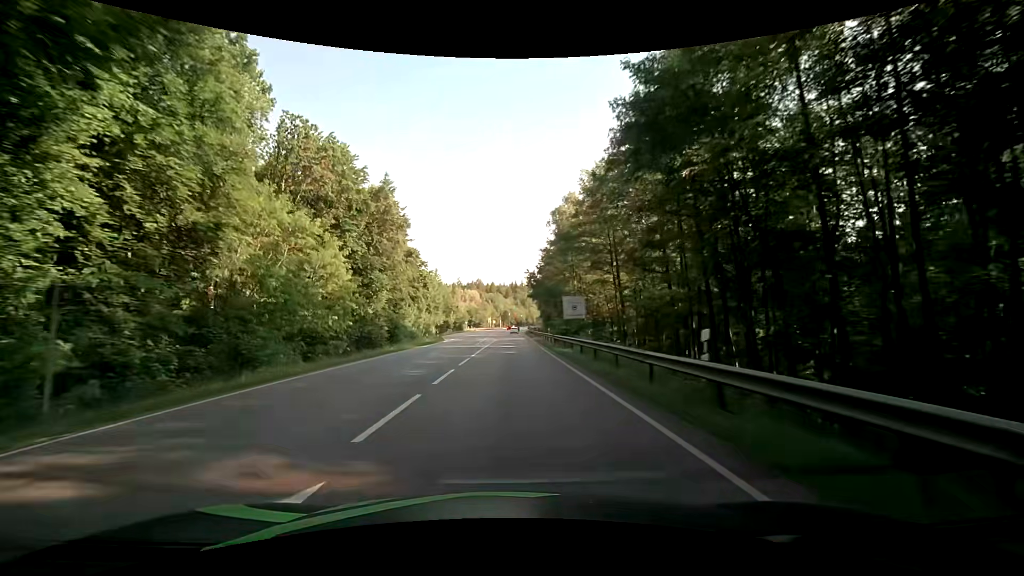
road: secondary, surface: asphalt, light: Day
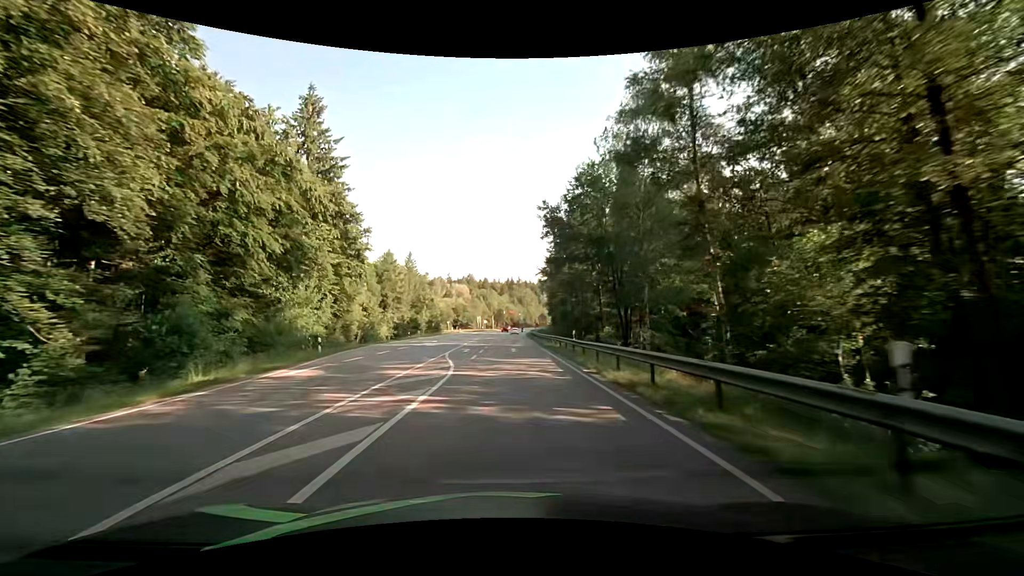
(+0.1, +43.8) m; 0°
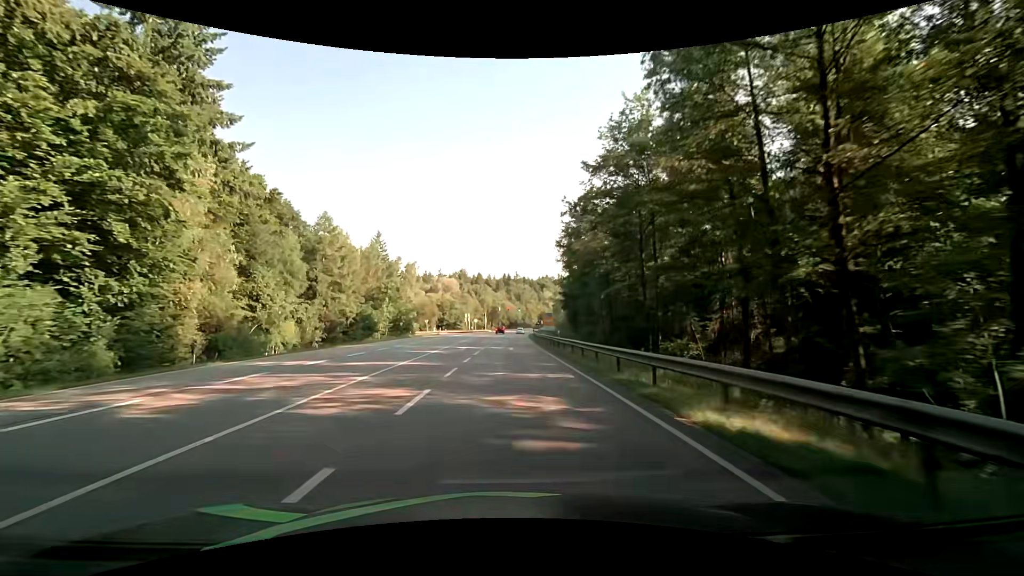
(+0.3, +32.4) m; 0°
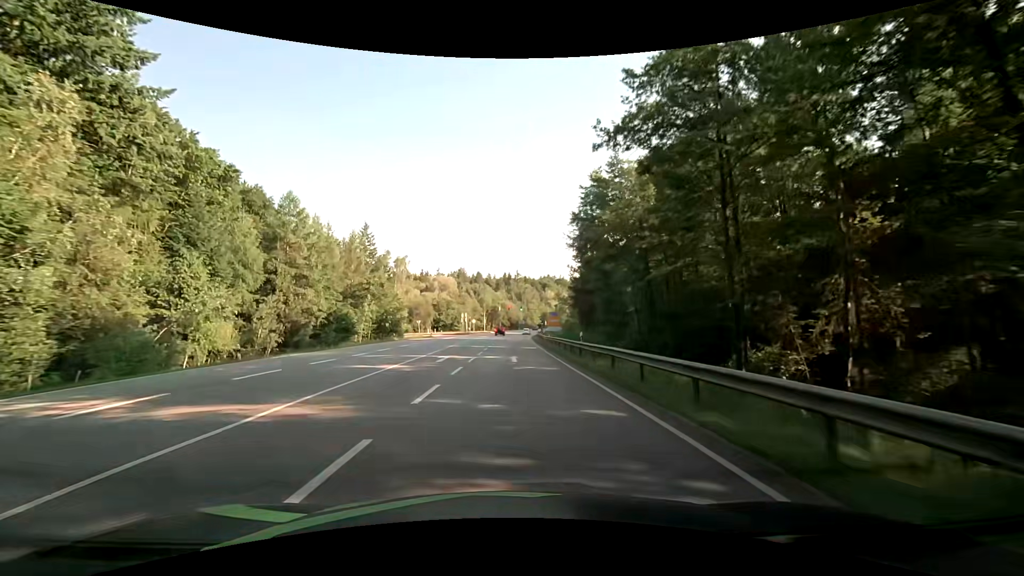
(0.0, +10.8) m; 0°
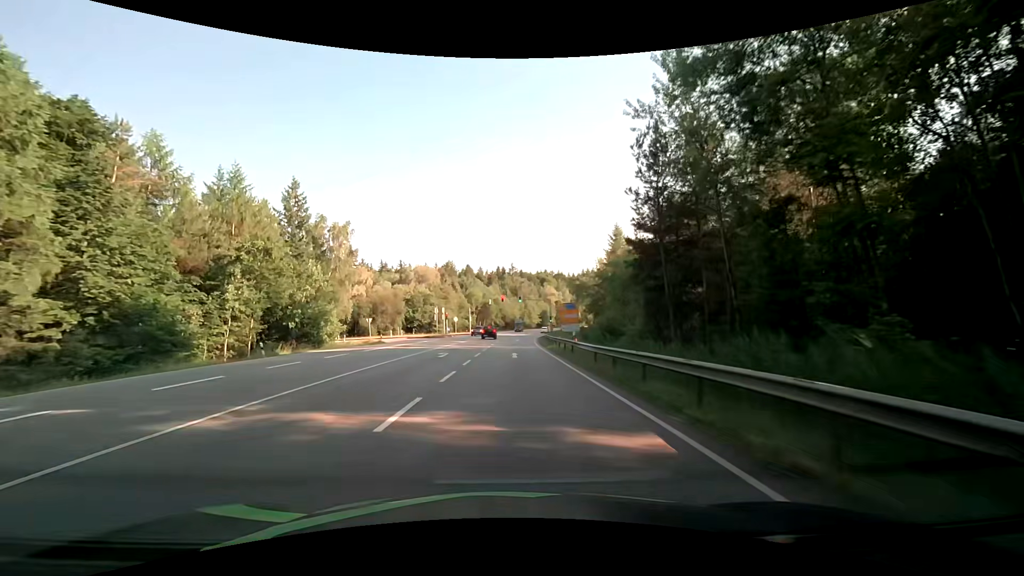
(+0.3, +32.2) m; +1°
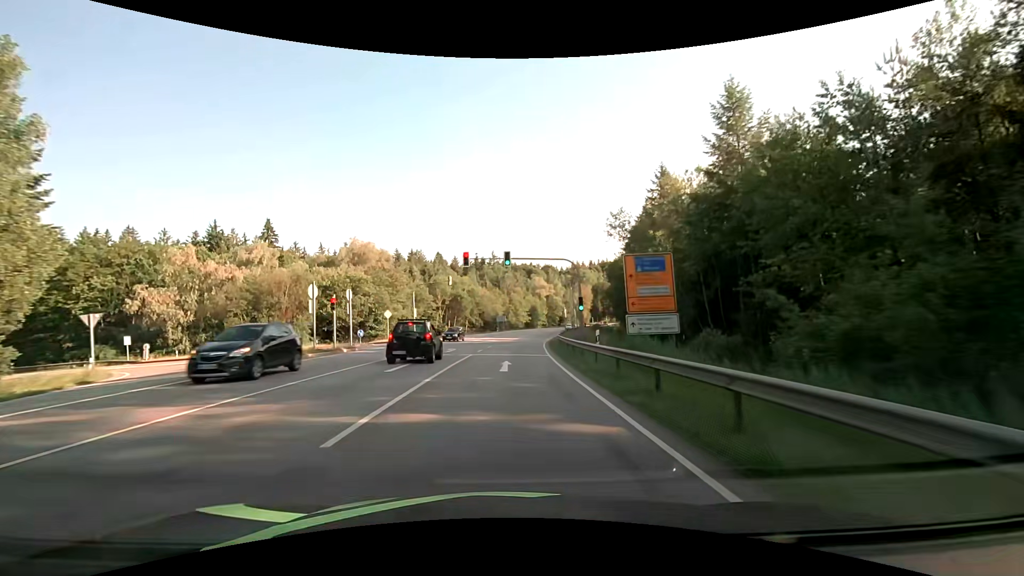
(+0.6, +42.9) m; +2°
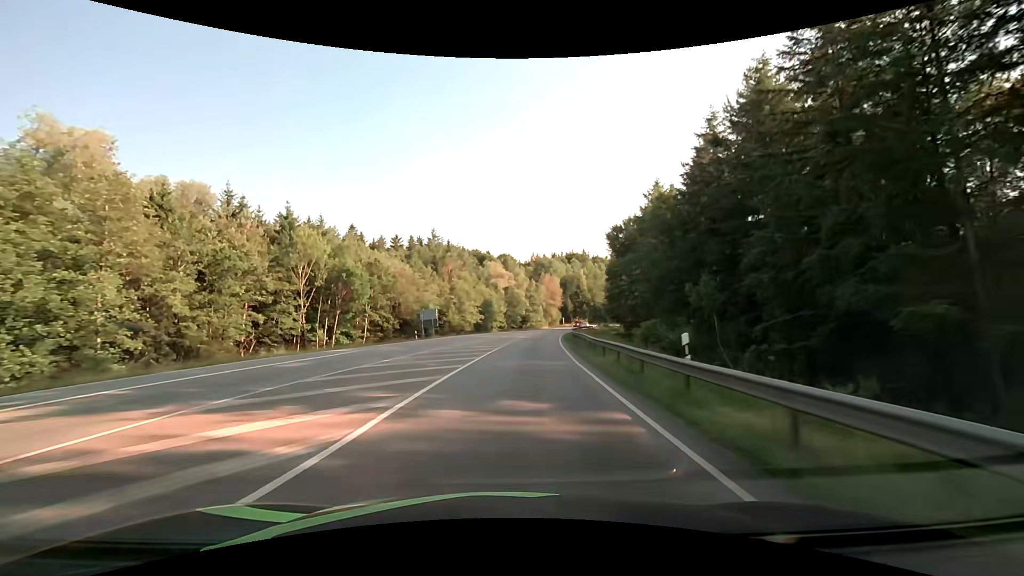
(+2.3, +53.6) m; +6°
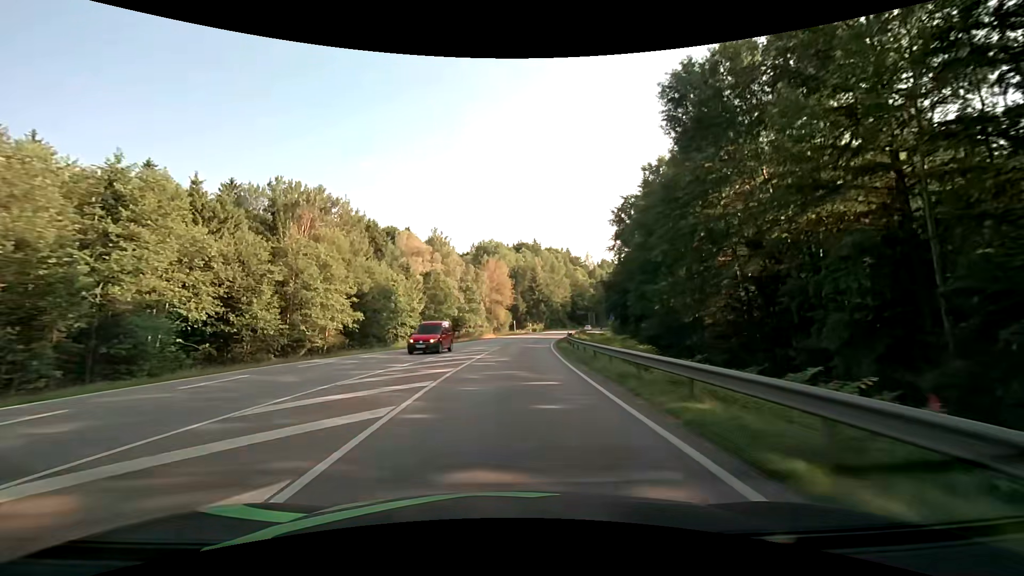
(+3.3, +53.4) m; +7°
(0, +10) (0, +20) (+1, +30) (+1, +40) (+2, +50) (+4, +60) (+5, +70) (+7, +80) (+8, +89) (+11, +99) m
